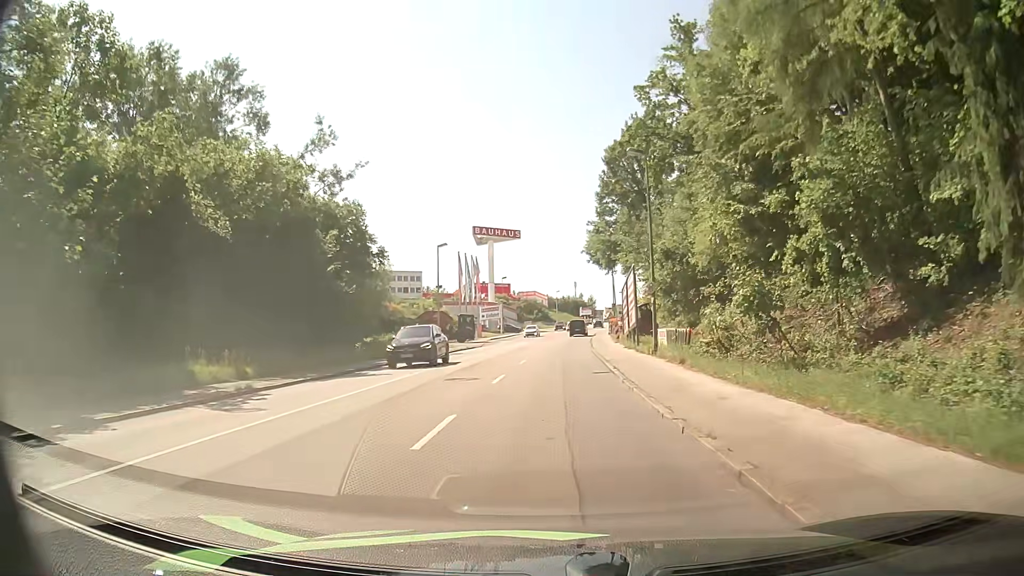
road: tertiary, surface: asphalt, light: Day
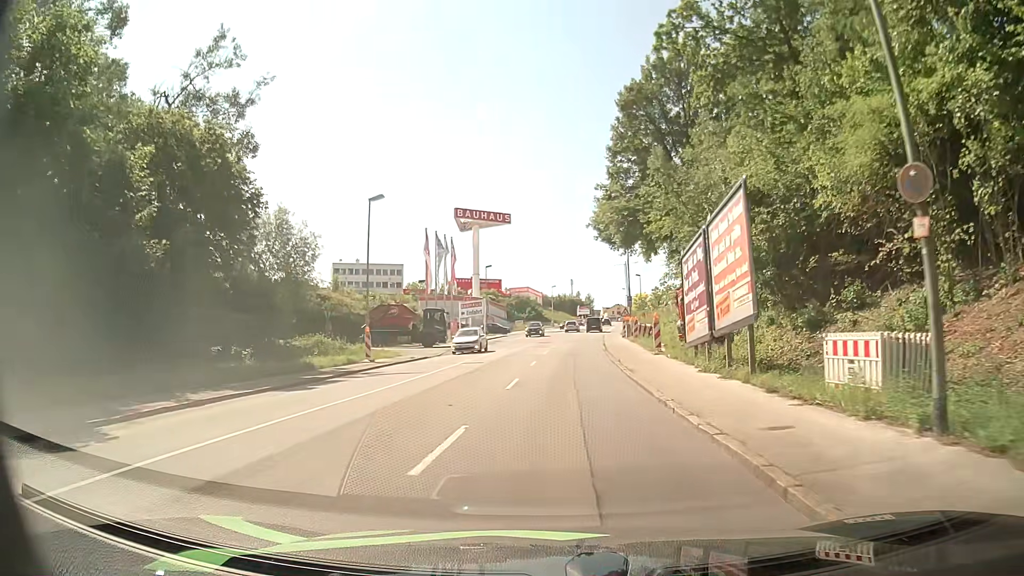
(+0.2, +19.2) m; 0°
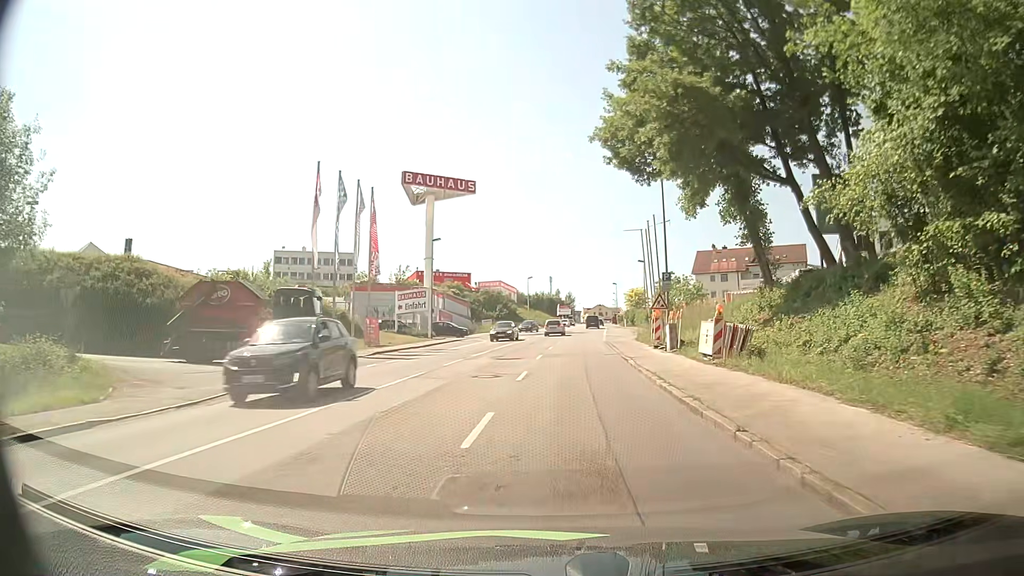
(+0.5, +26.0) m; +3°
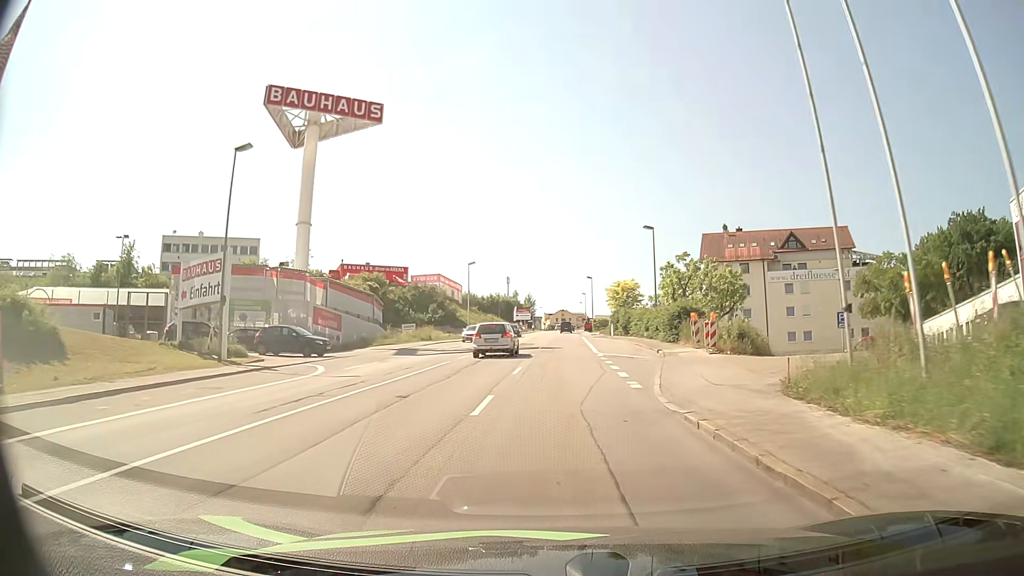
(+0.8, +33.2) m; +4°
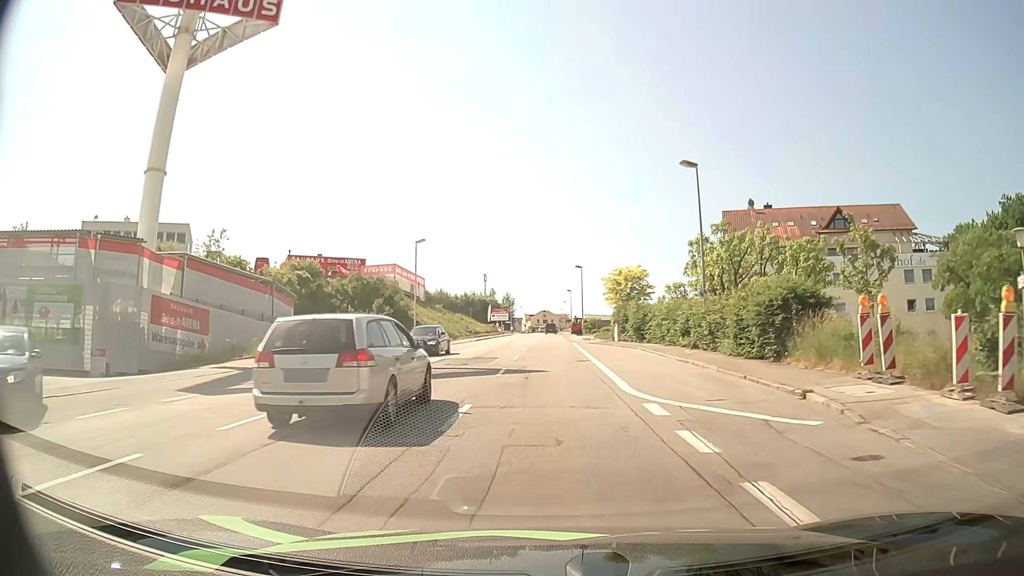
(+0.1, +20.0) m; +1°
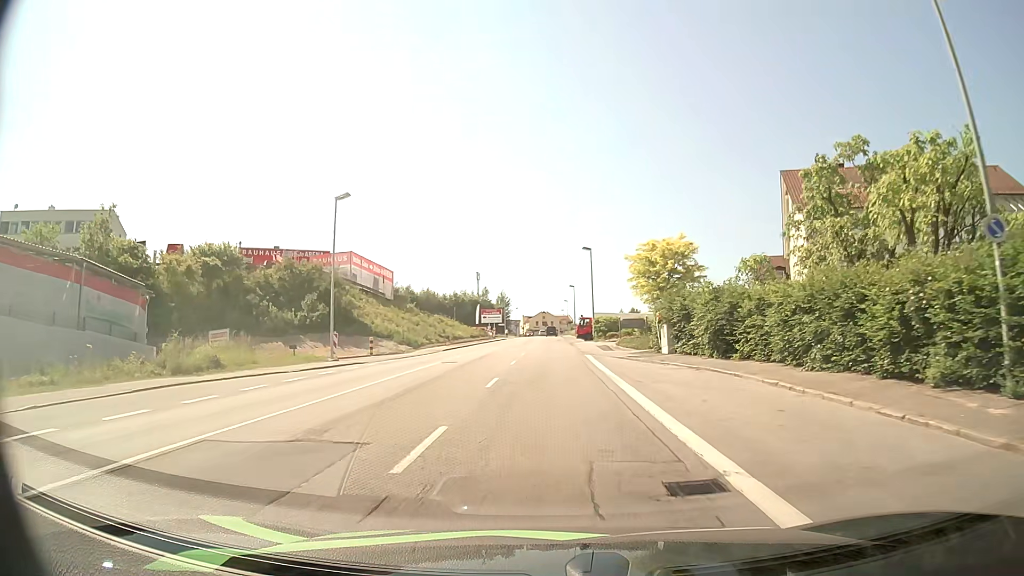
(+0.1, +20.0) m; 0°
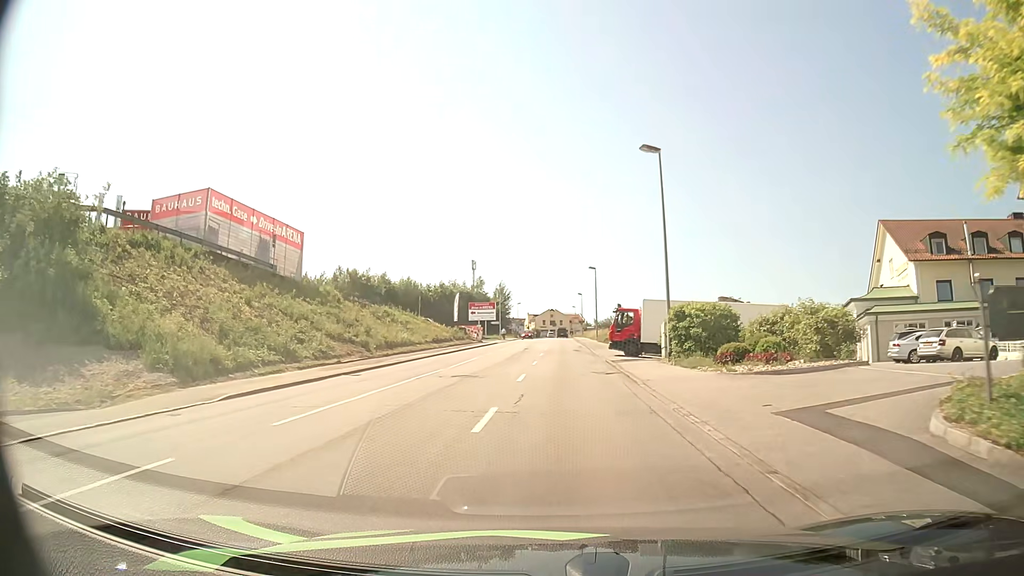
(-0.2, +33.4) m; 0°
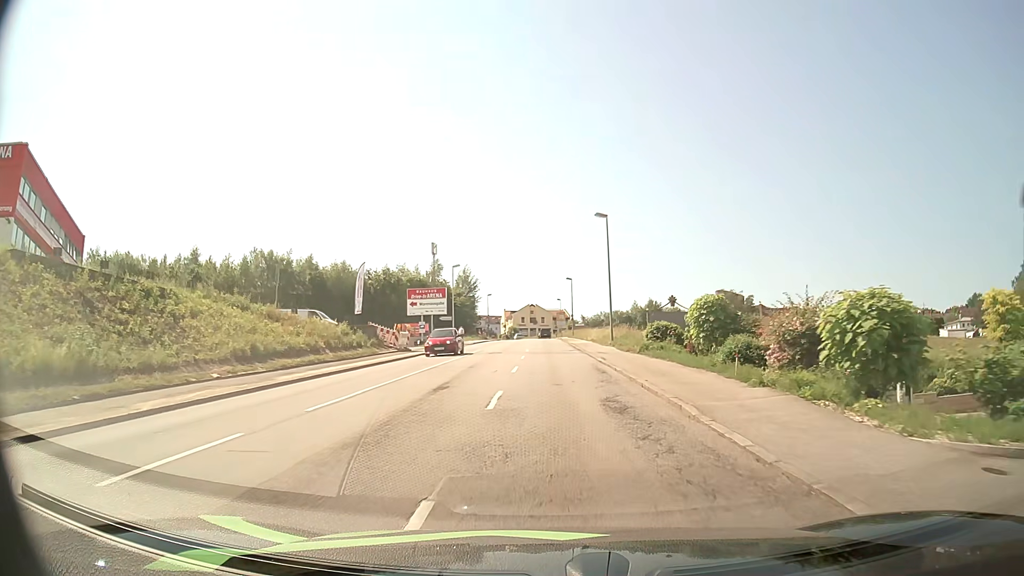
(+0.2, +33.8) m; +1°
(0, +10) (0, +20) (0, +30) (0, +40) (0, +50) (0, +60) (0, +70) (0, +80) (0, +90) (0, +100) m
